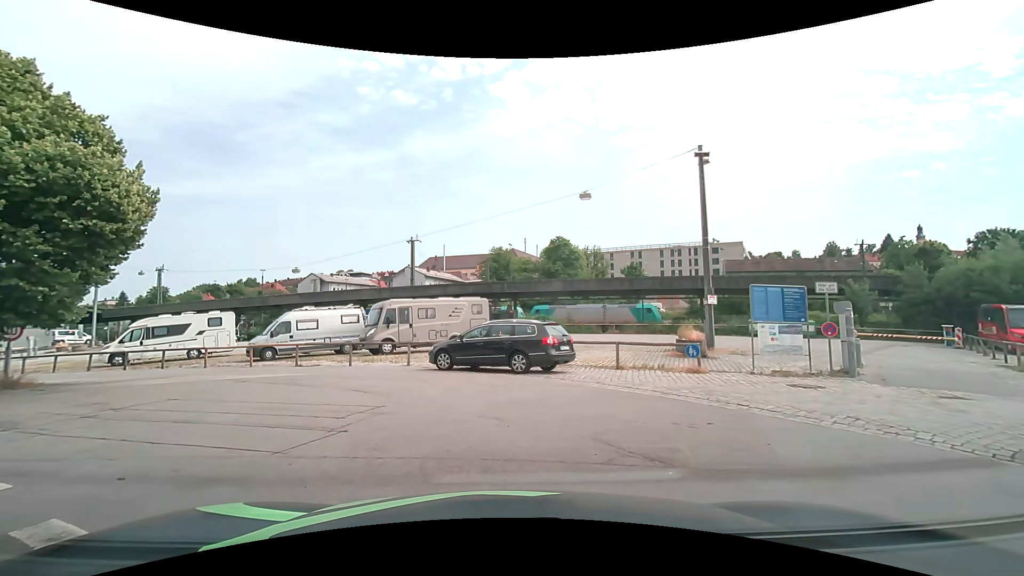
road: service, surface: asphalt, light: Day
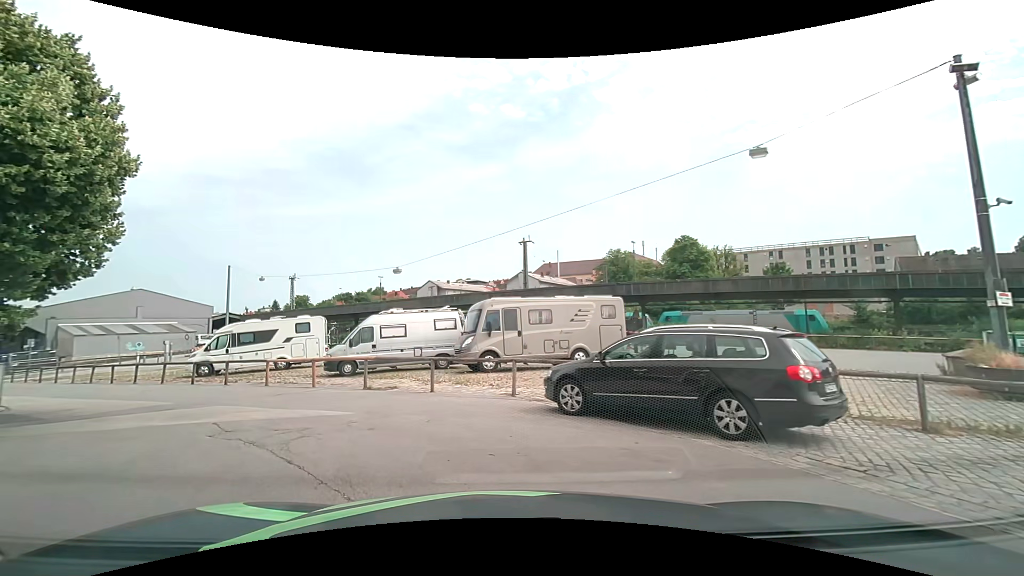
(-0.5, +6.9) m; -13°
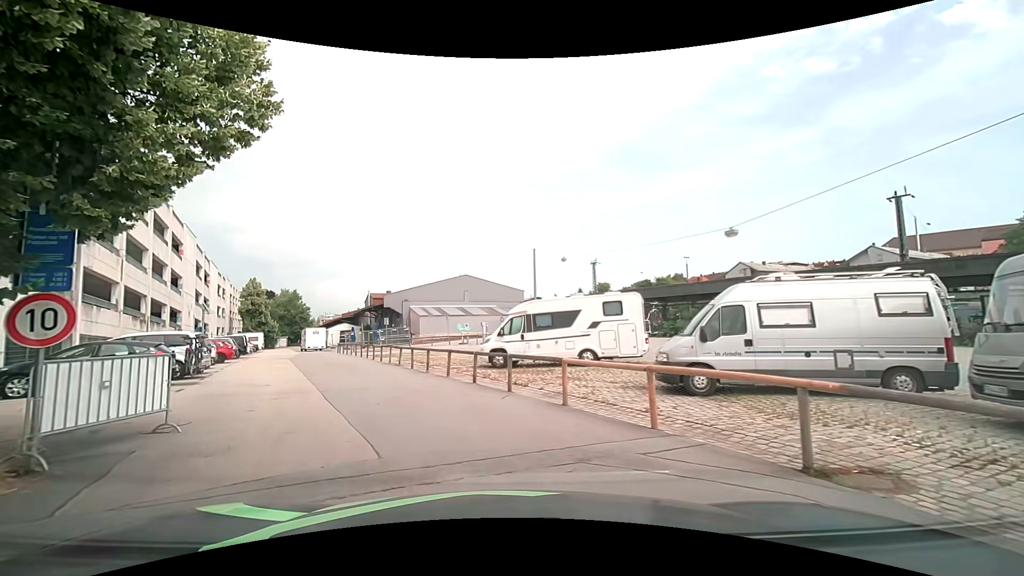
(-2.7, +9.0) m; -31°
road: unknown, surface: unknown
